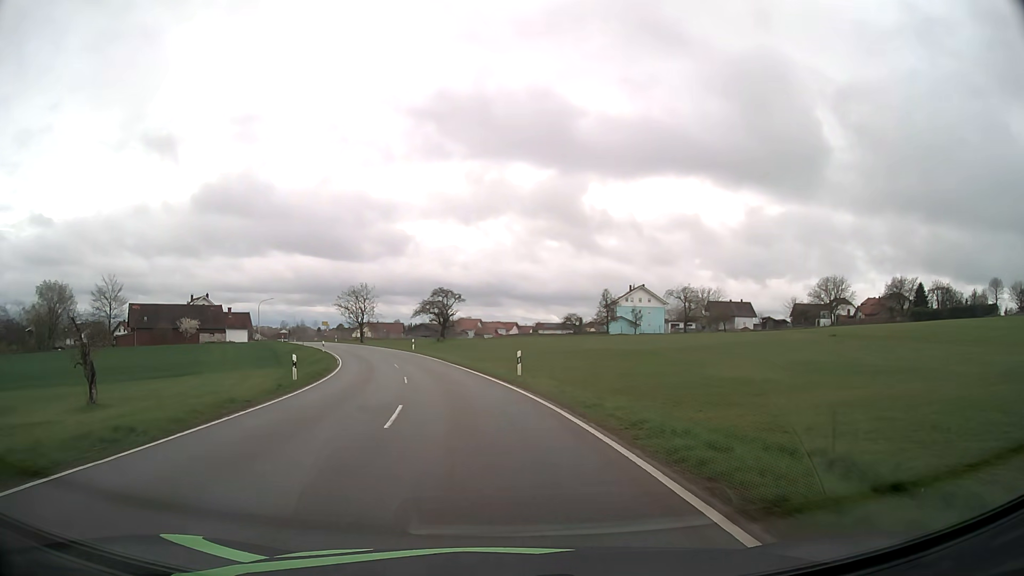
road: tertiary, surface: asphalt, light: Day
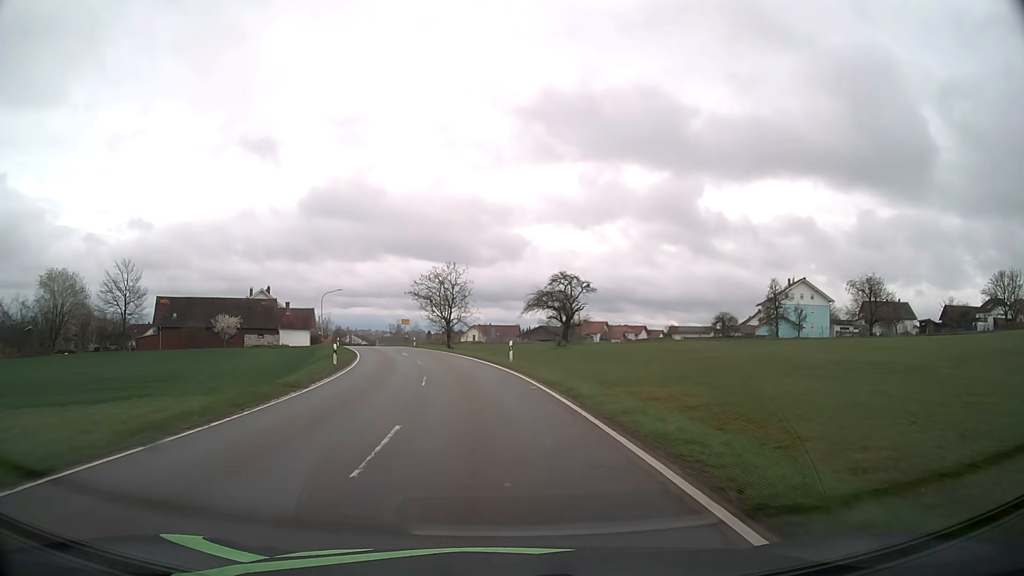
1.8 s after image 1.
(-2.6, +28.2) m; -10°
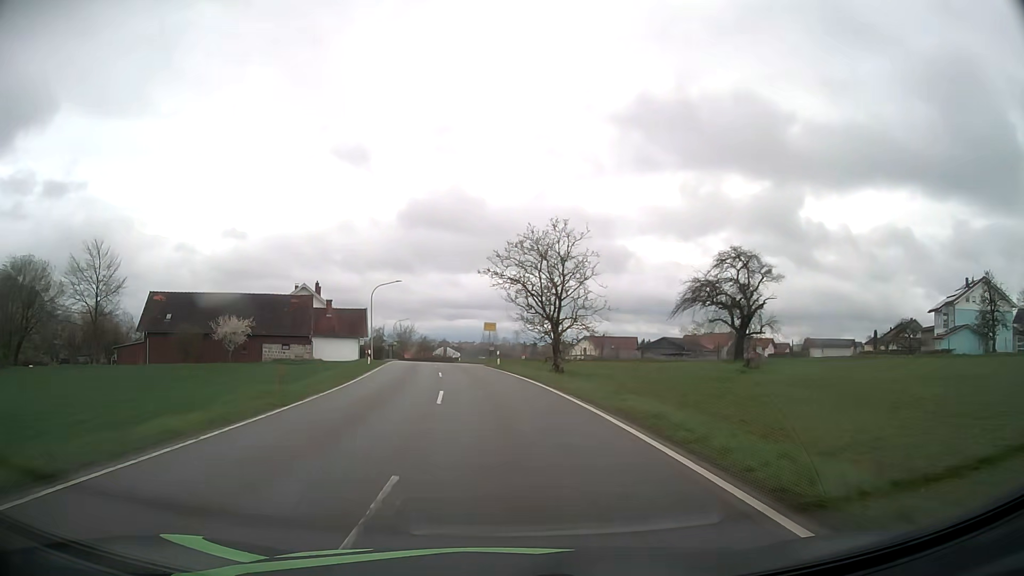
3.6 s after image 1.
(-2.2, +28.1) m; -9°
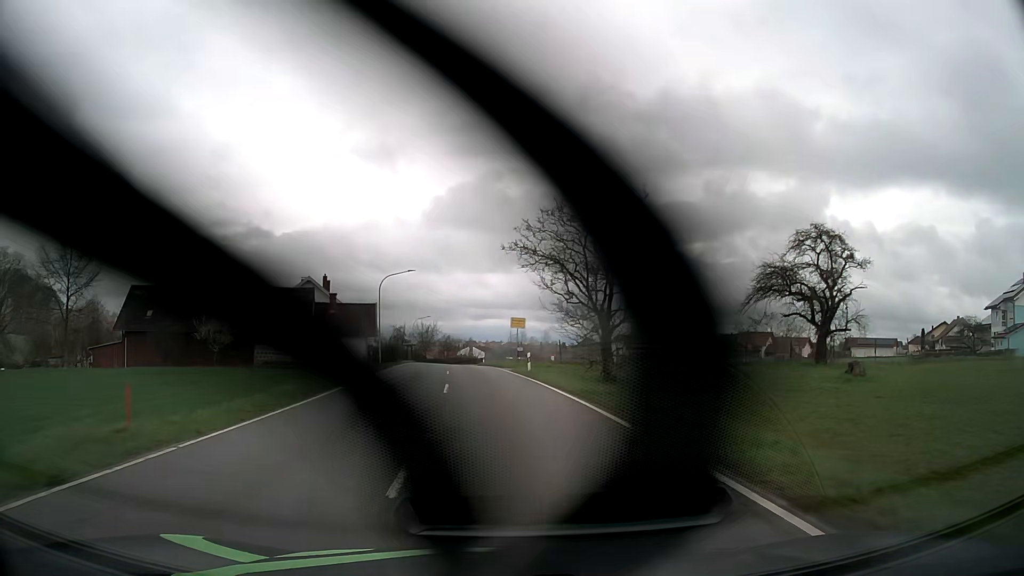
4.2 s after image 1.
(-0.2, +9.1) m; -2°
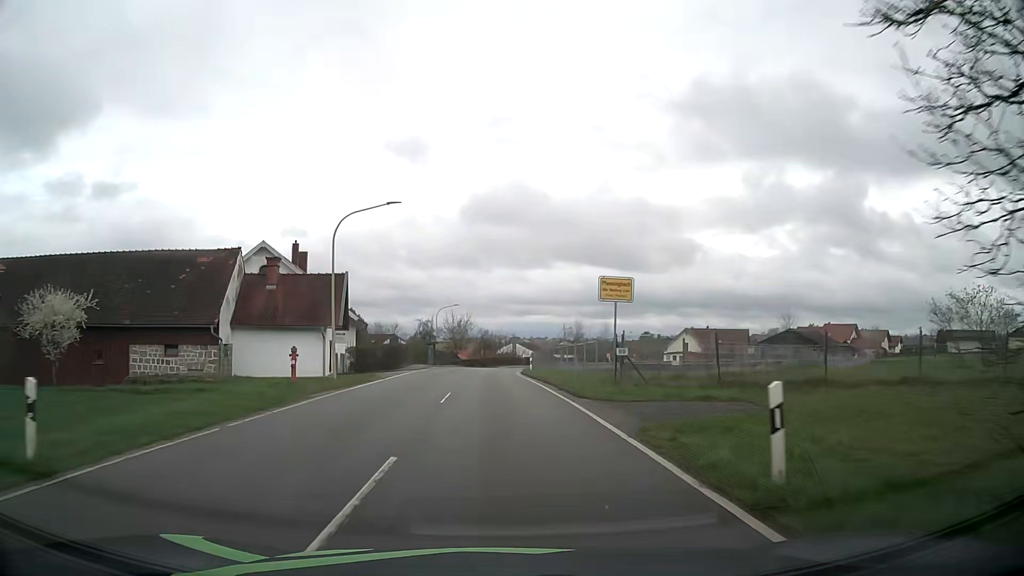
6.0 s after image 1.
(-1.0, +25.9) m; -4°
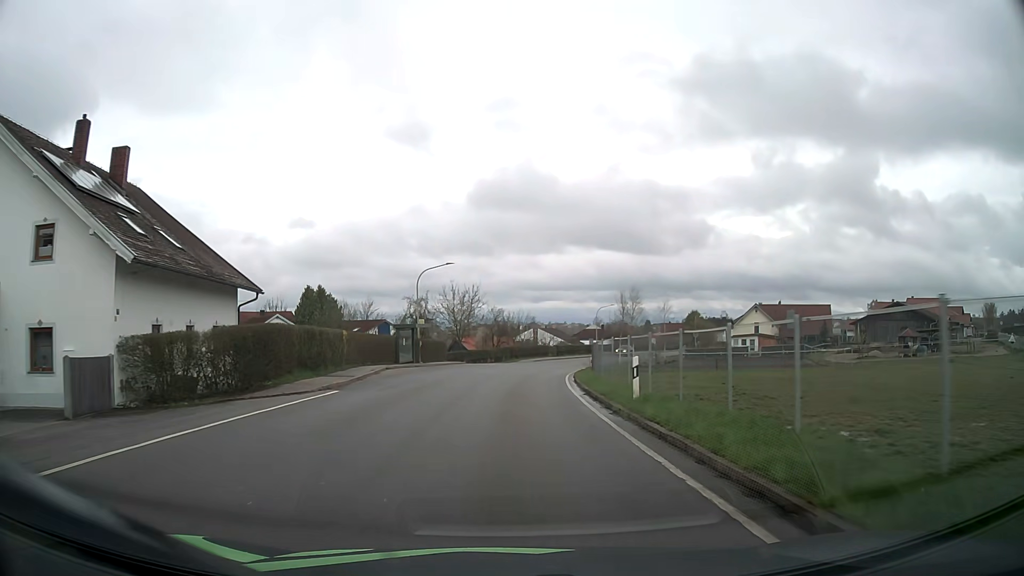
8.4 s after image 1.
(-0.6, +31.9) m; -1°
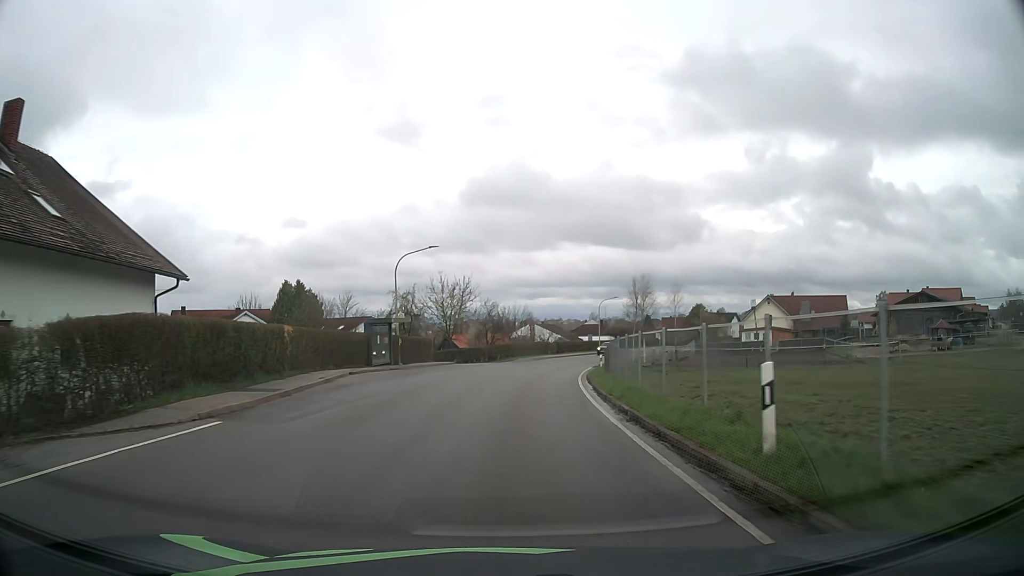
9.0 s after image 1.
(0.0, +7.7) m; 0°
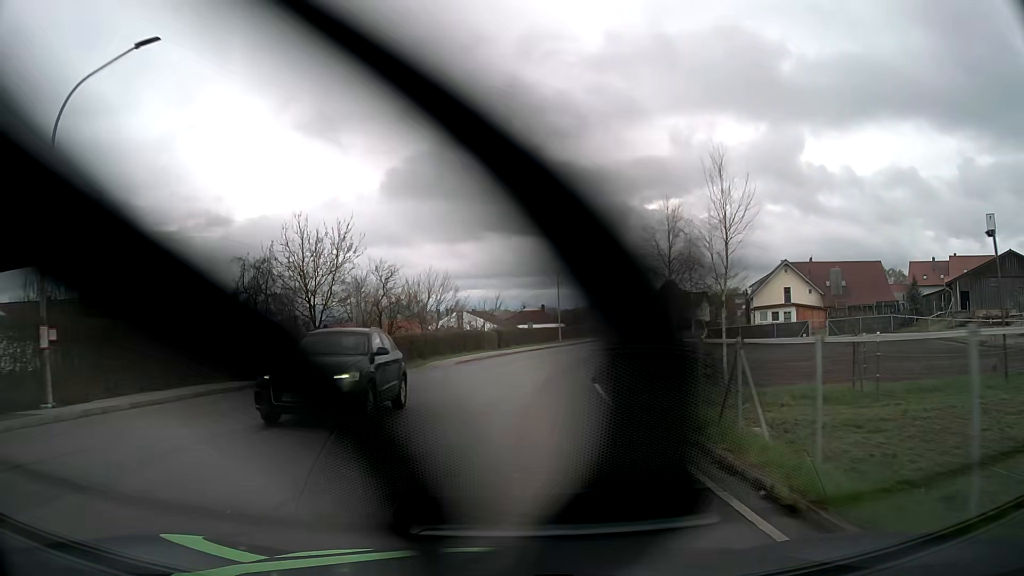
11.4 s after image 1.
(+1.2, +30.2) m; +6°
(0, +10) (+1, +20) (+2, +30) (+4, +40) (+7, +49) (+10, +59) (+14, +68) (+18, +77) (+23, +86) (+27, +95) m
